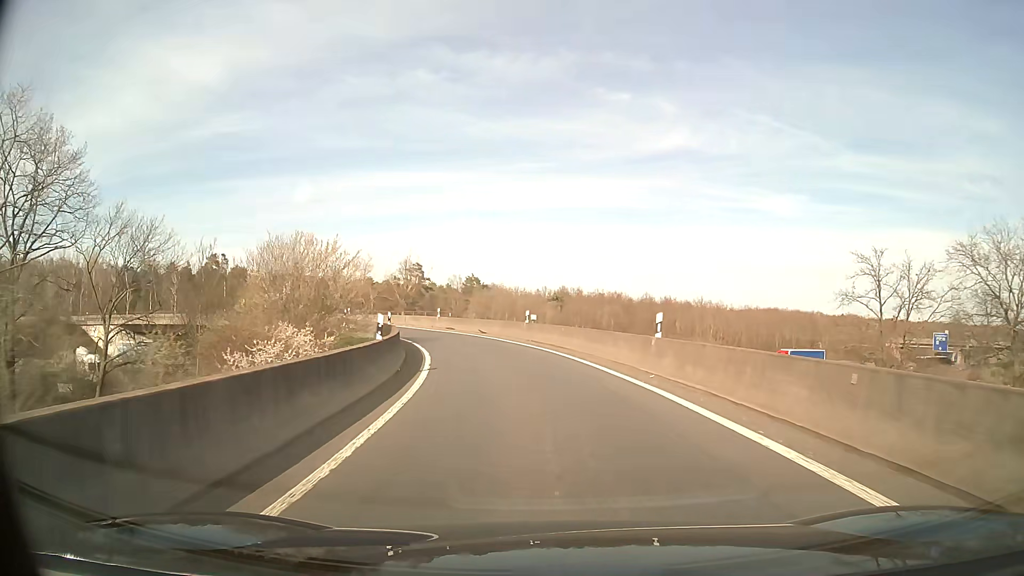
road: motorway_link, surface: asphalt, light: Day
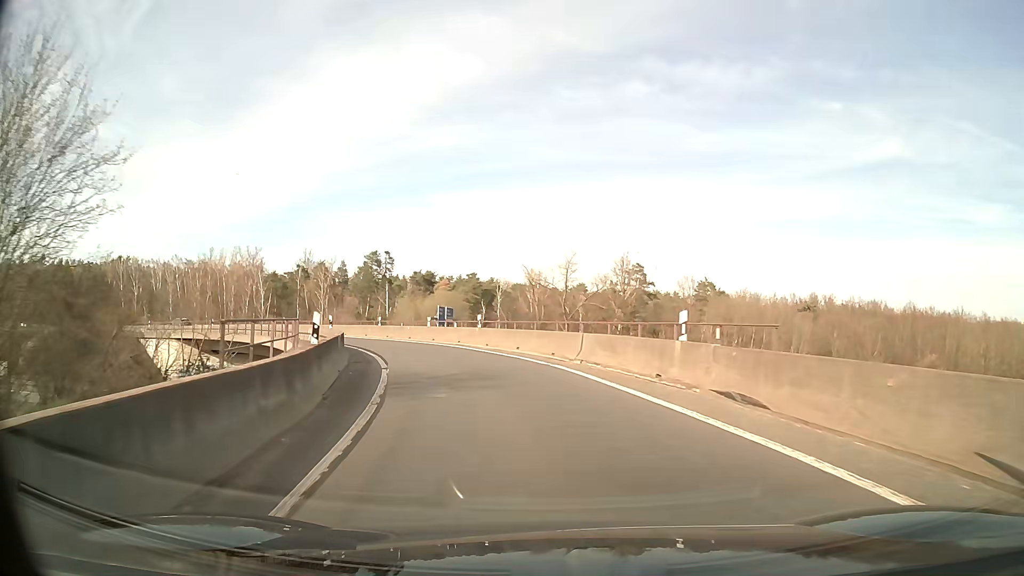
(-5.0, +33.6) m; -19°
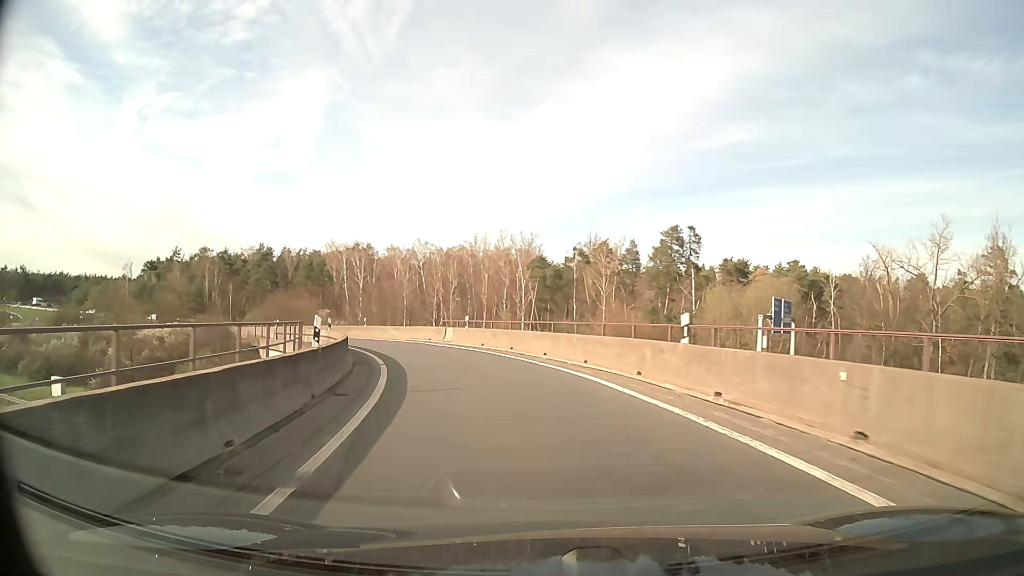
(-7.3, +32.3) m; -25°
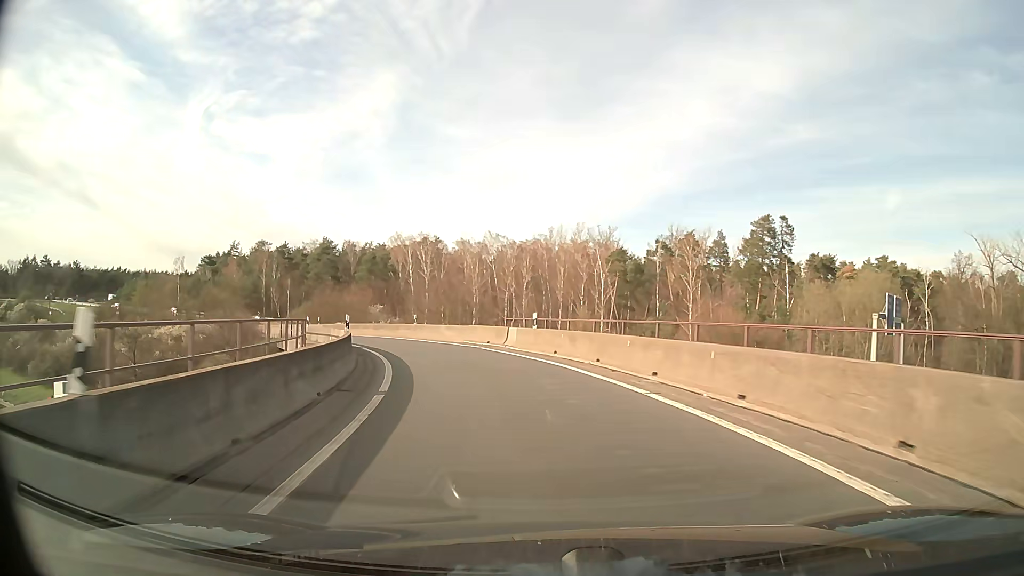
(-0.5, +8.3) m; -7°
(-1, +10) (-3, +20) (-6, +29) (-10, +38) (-15, +47) (-22, +54) (-29, +61) (-37, +67) (-46, +71) (-56, +75) m
